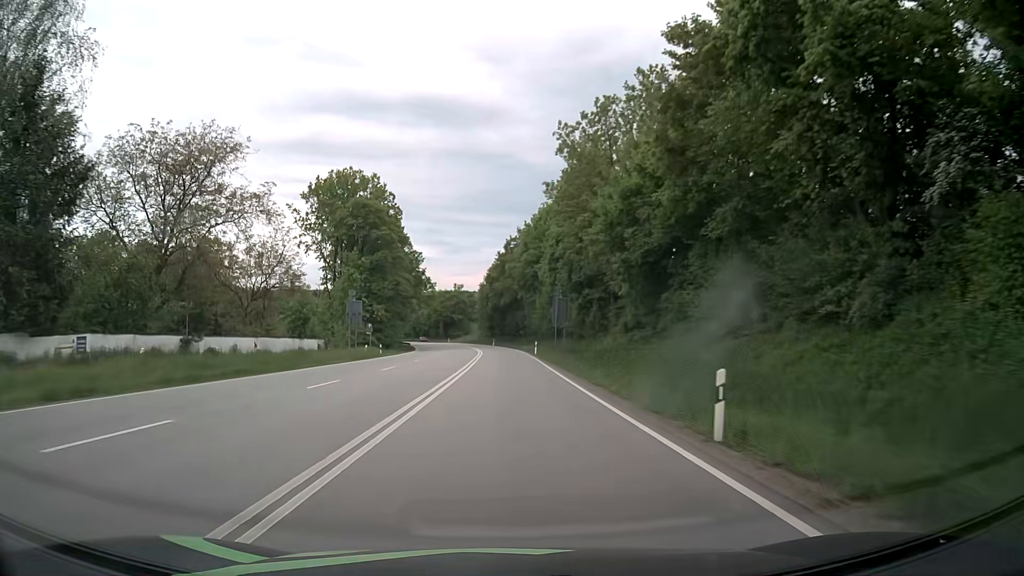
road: primary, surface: asphalt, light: Day
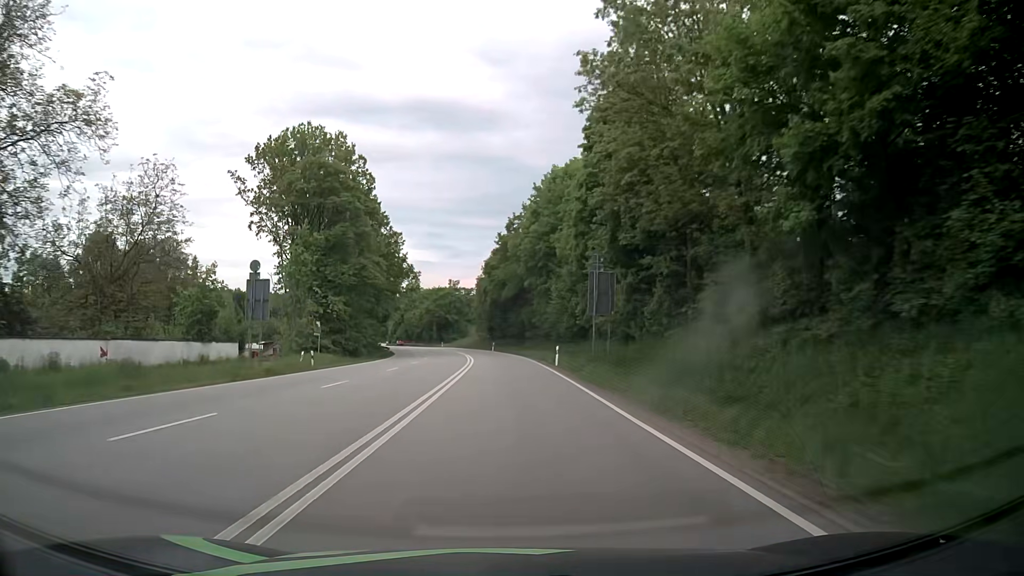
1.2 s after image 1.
(-0.1, +22.2) m; 0°
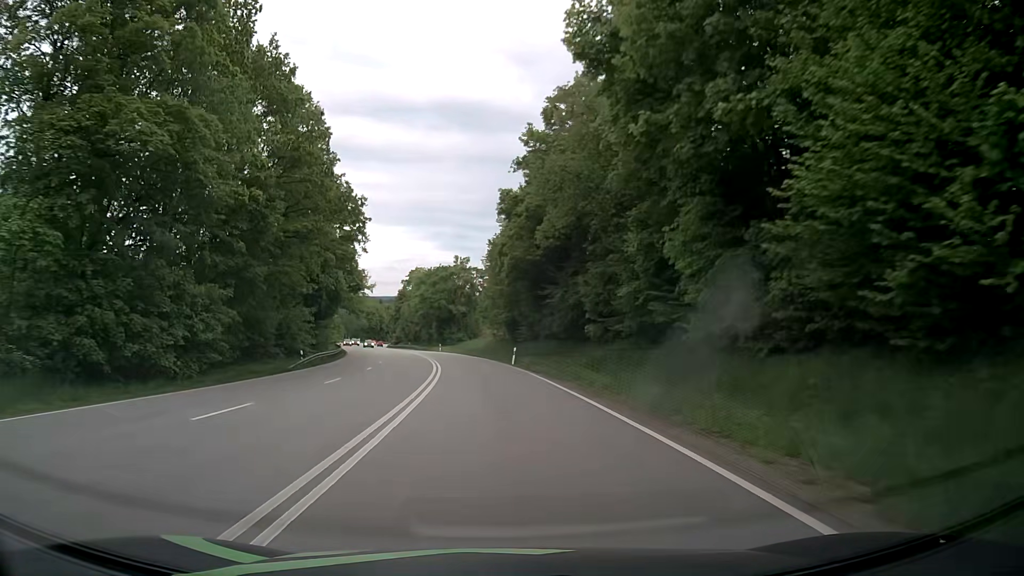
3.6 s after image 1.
(-0.4, +44.9) m; -2°
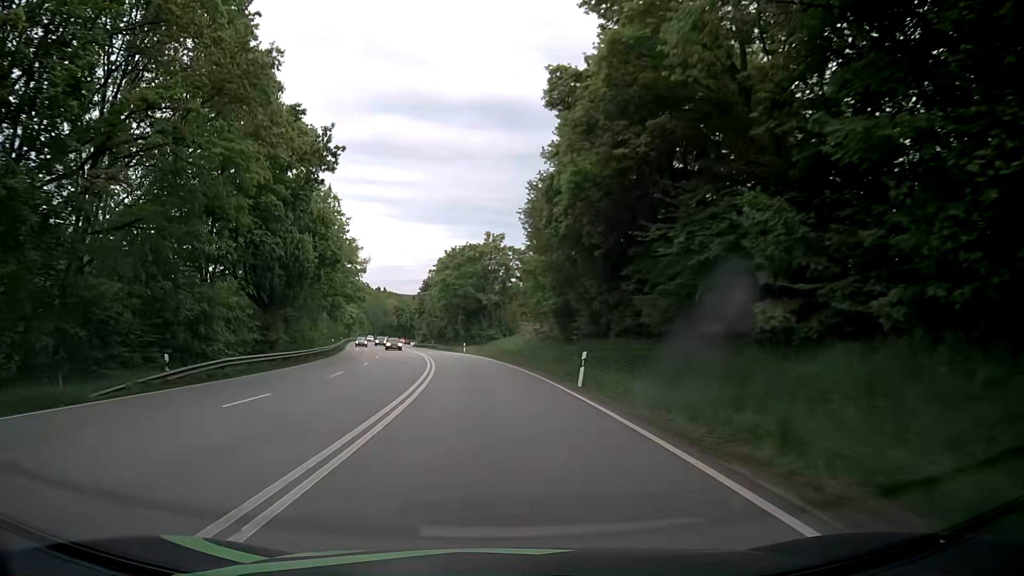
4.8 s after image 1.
(-0.5, +22.1) m; -3°
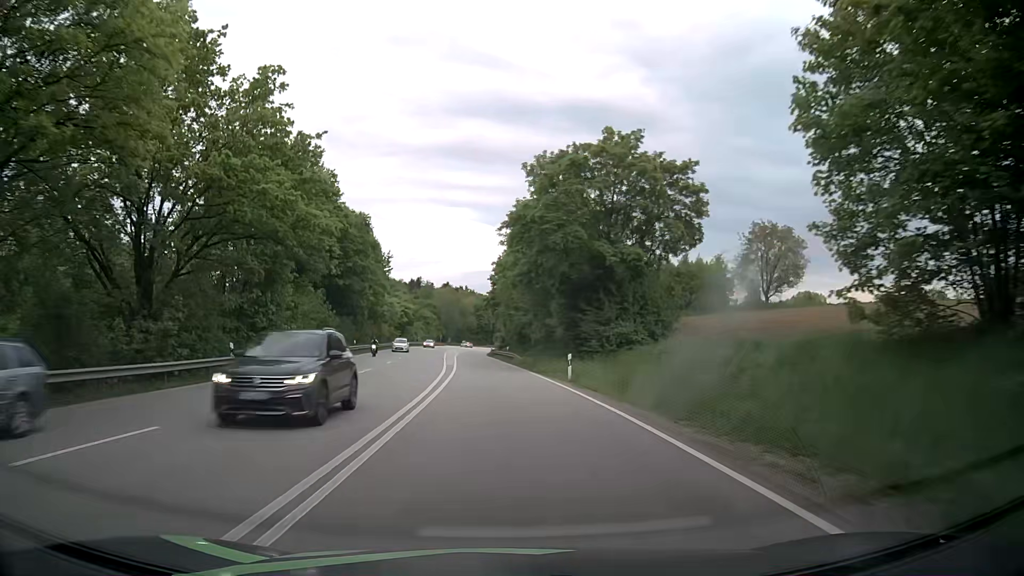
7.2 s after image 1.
(-2.8, +44.0) m; -8°
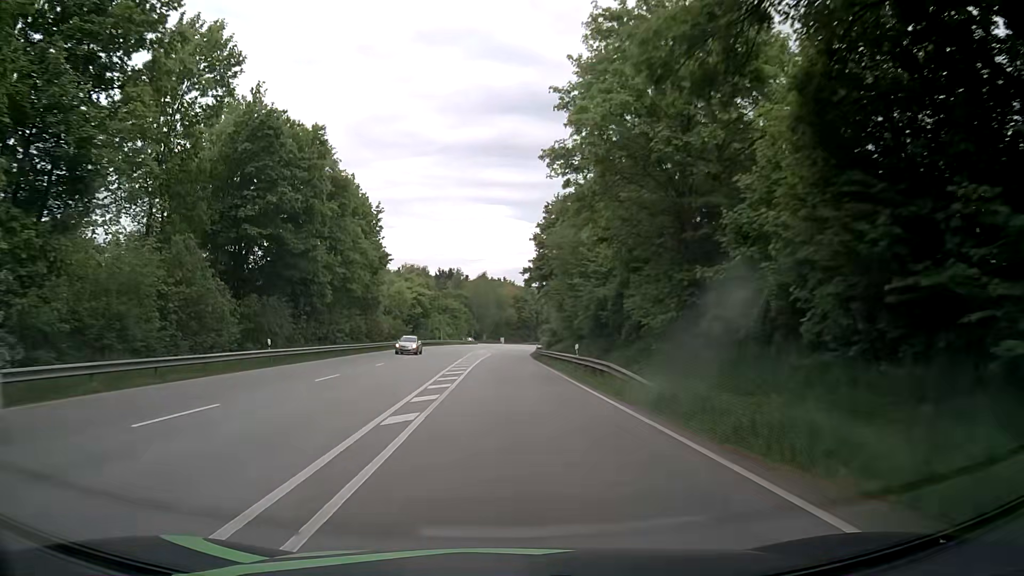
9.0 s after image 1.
(-1.0, +33.0) m; -4°
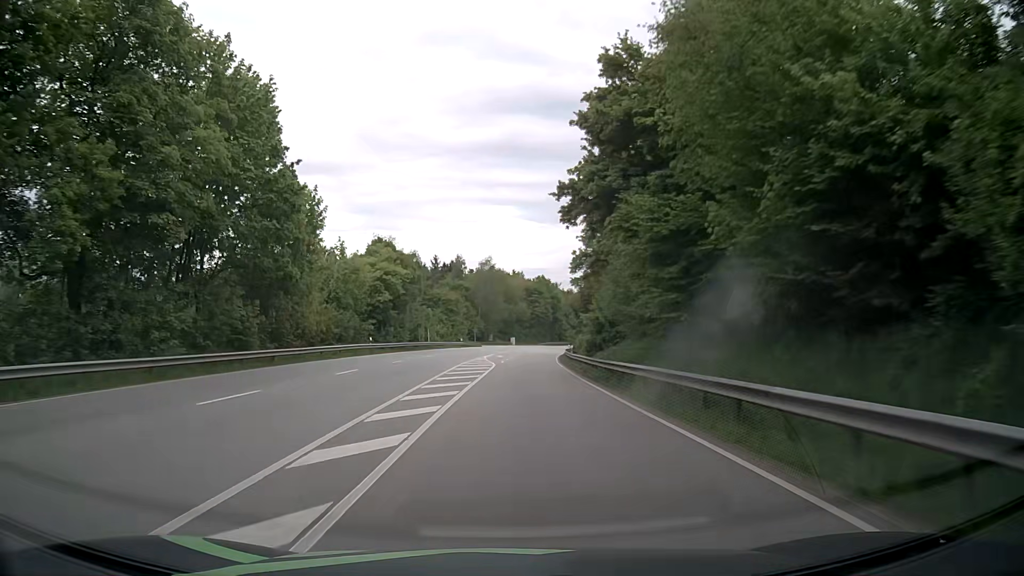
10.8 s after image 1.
(-0.2, +32.3) m; -1°
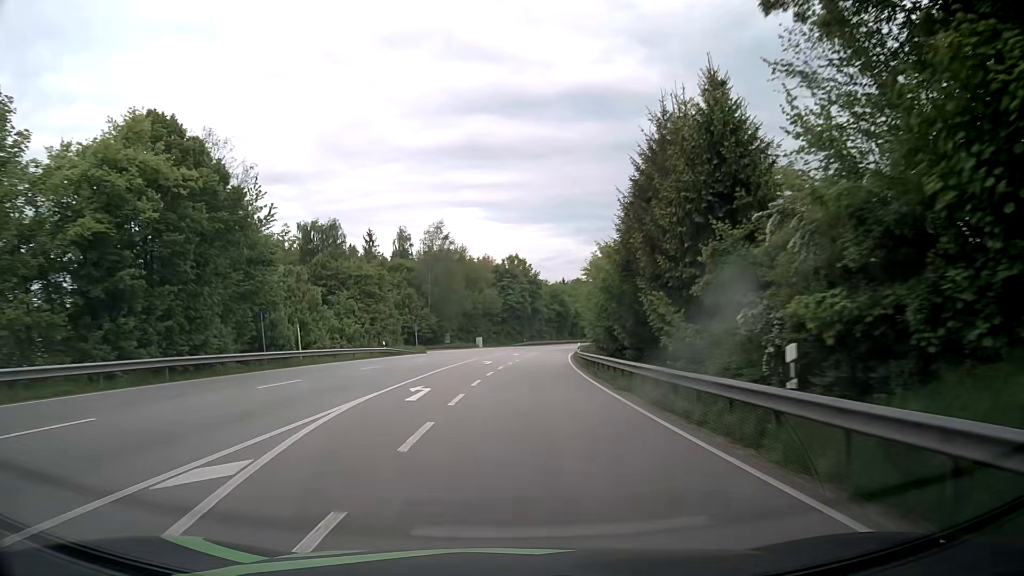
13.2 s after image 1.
(+0.7, +42.2) m; +2°
(0, +10) (0, +20) (+1, +30) (+1, +40) (+2, +50) (+3, +60) (+4, +70) (+6, +80) (+7, +90) (+9, +99) m
